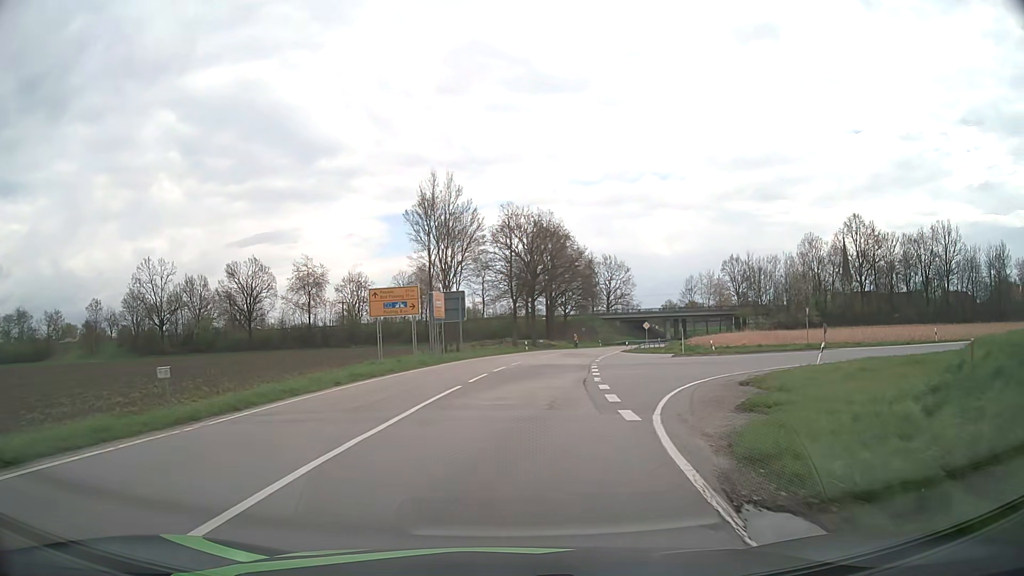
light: Day
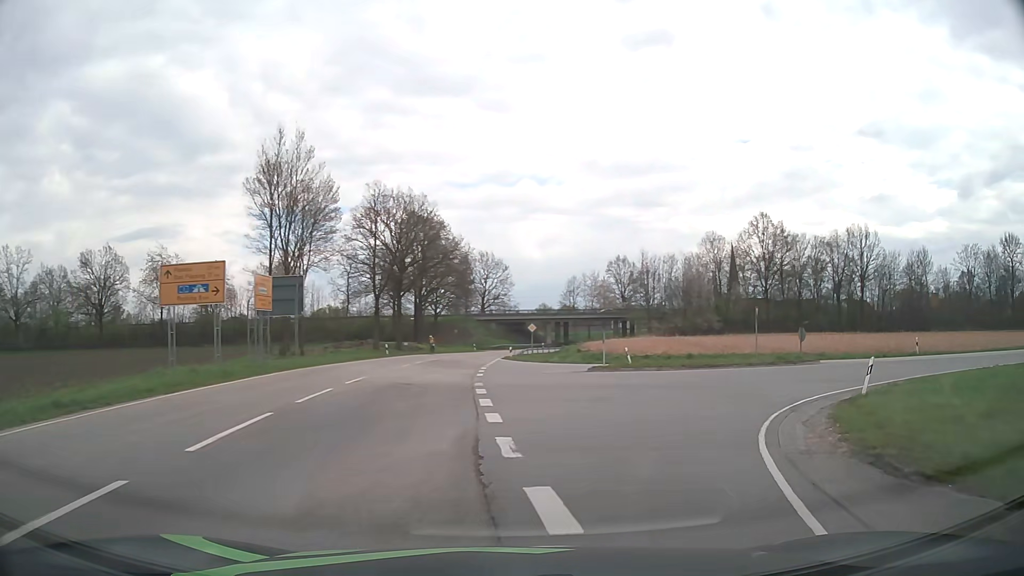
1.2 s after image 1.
(+0.6, +11.7) m; +9°
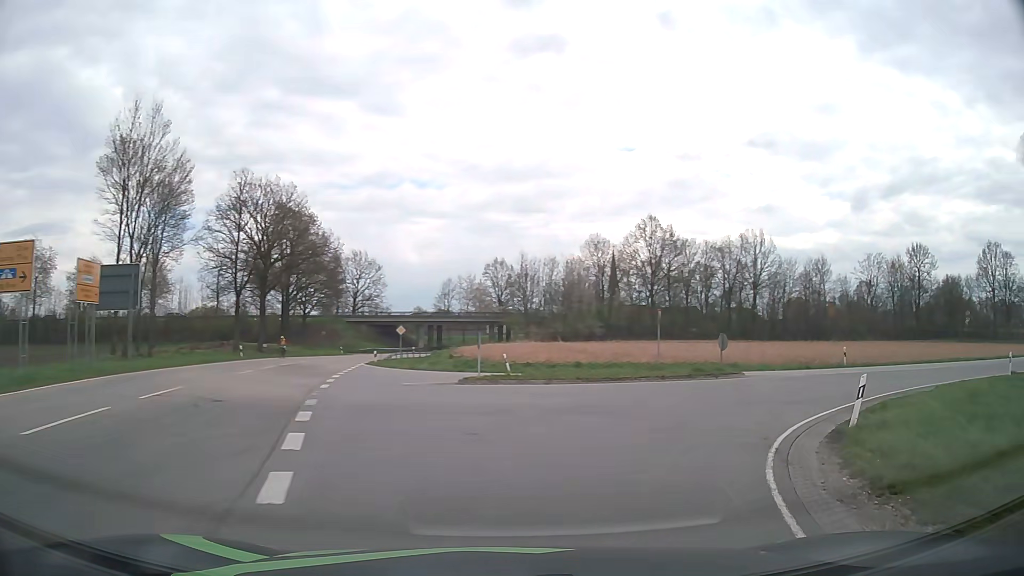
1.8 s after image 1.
(+0.5, +5.2) m; +11°
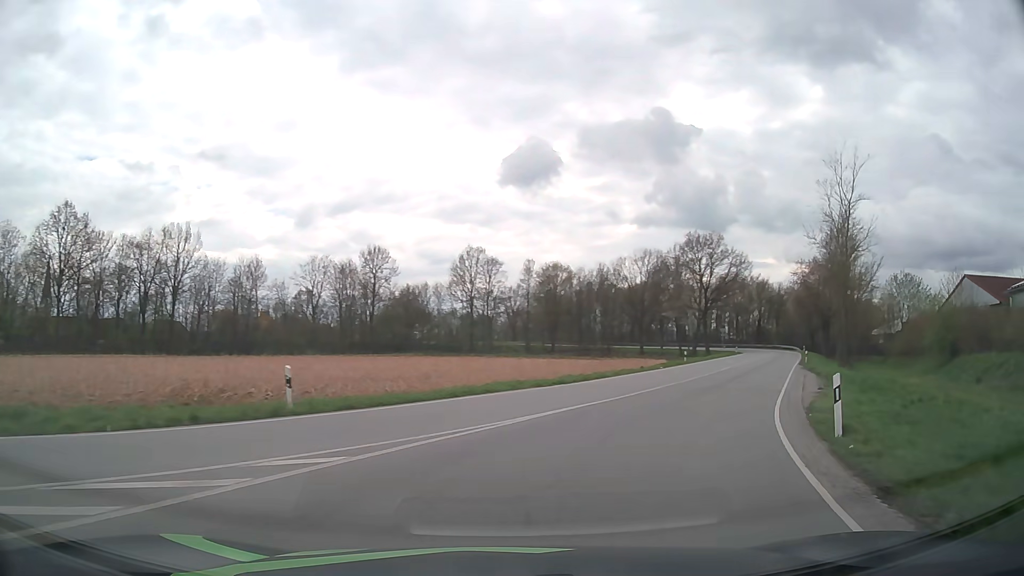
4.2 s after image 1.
(+8.9, +19.4) m; +46°
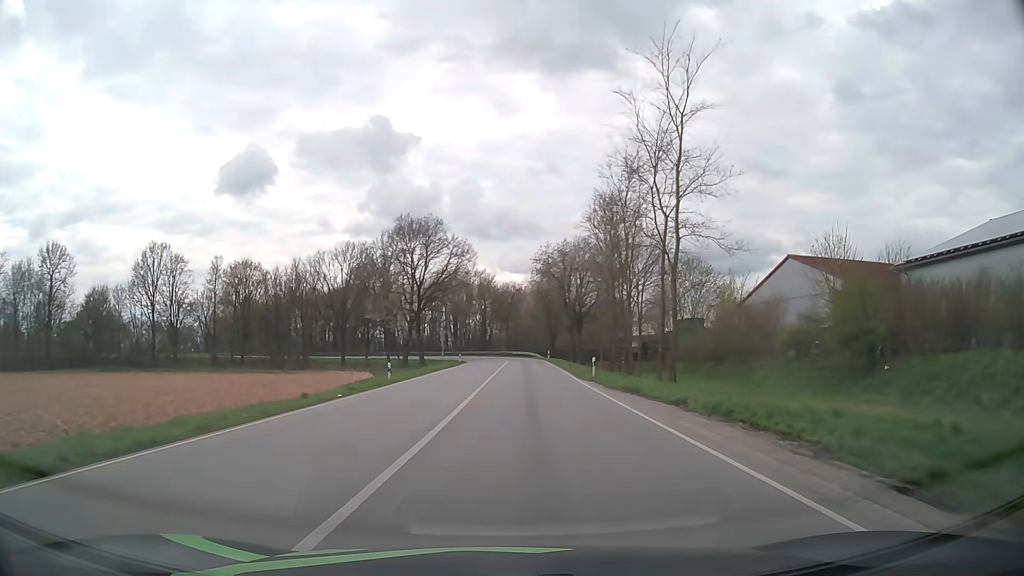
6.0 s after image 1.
(+5.9, +20.4) m; +26°
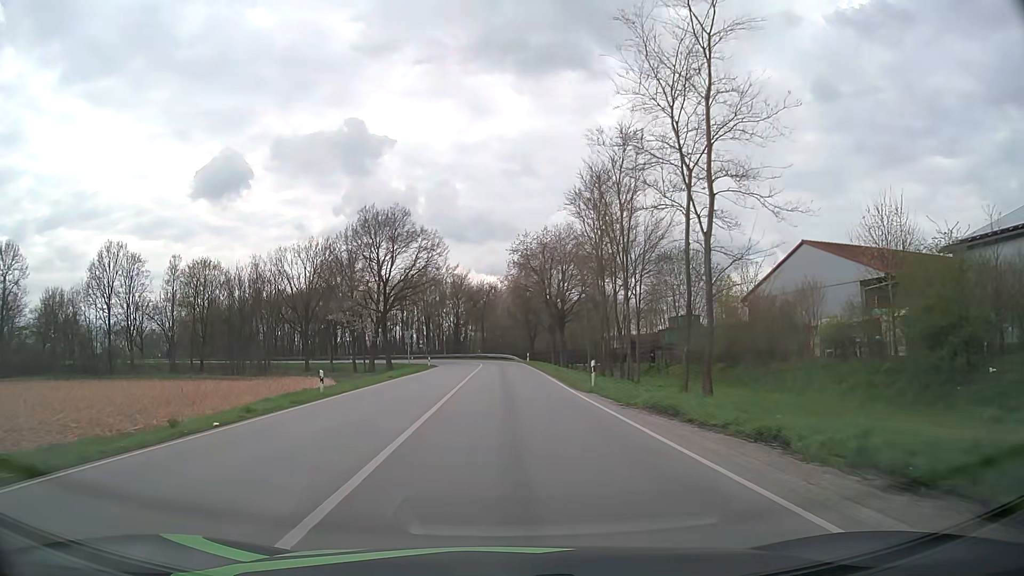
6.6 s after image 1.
(+0.2, +8.3) m; +2°
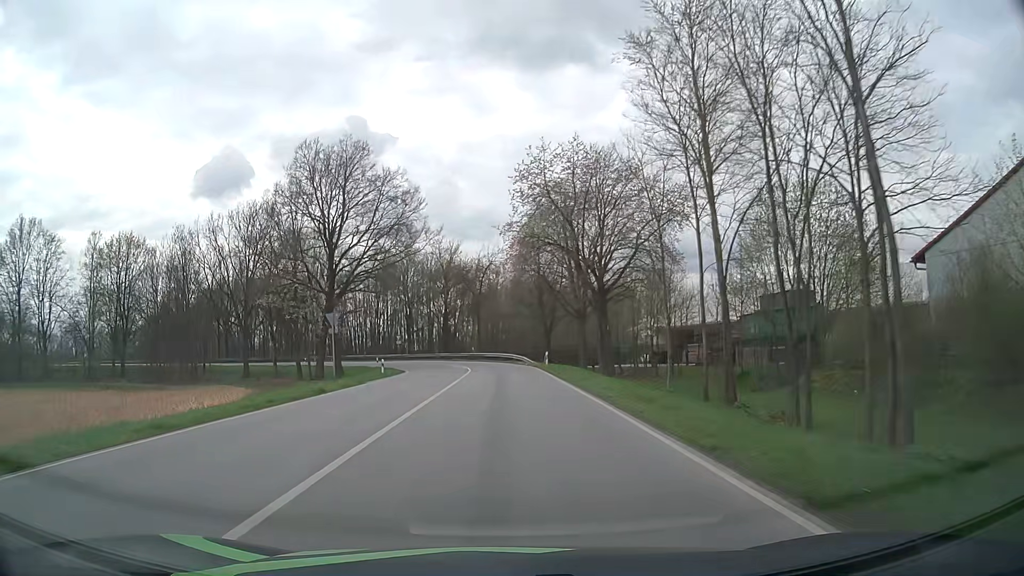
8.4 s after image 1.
(0.0, +28.1) m; -1°
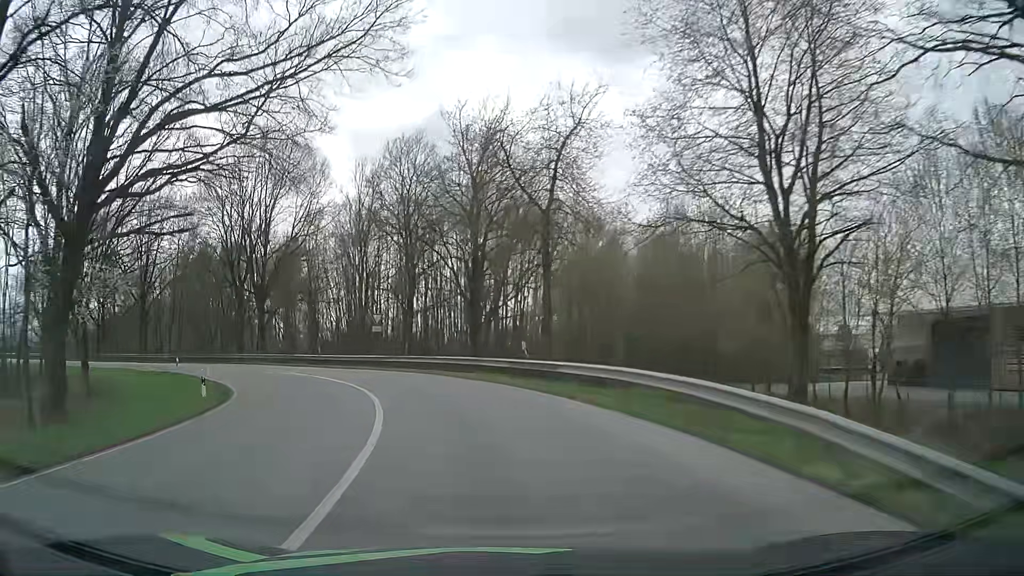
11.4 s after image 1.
(-1.1, +46.7) m; -6°
(-1, +10) (-3, +20) (-6, +29) (-12, +37) (-19, +44) (-28, +50) (-37, +53) (-46, +57) (-56, +60) (-65, +64) m
